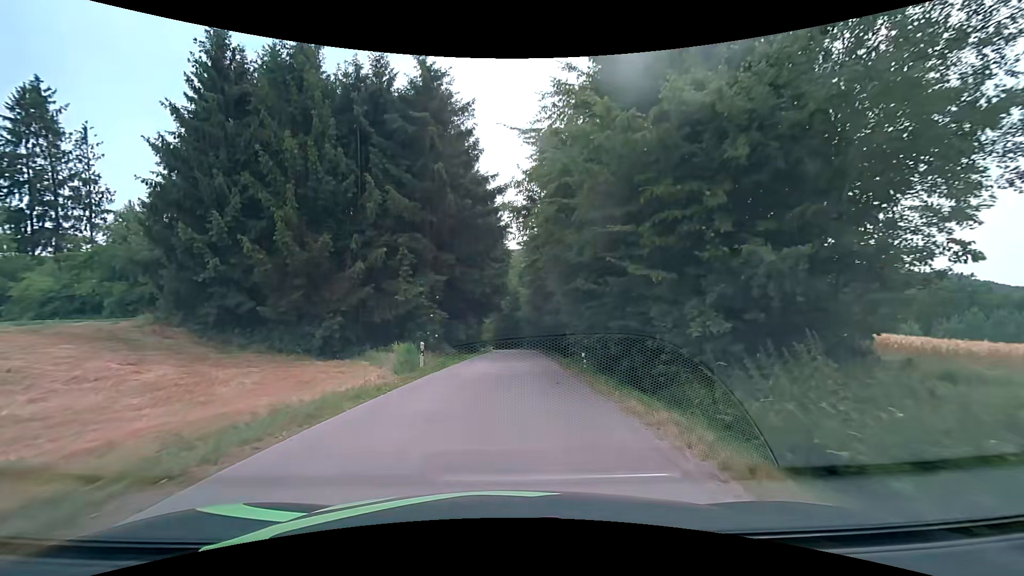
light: Day
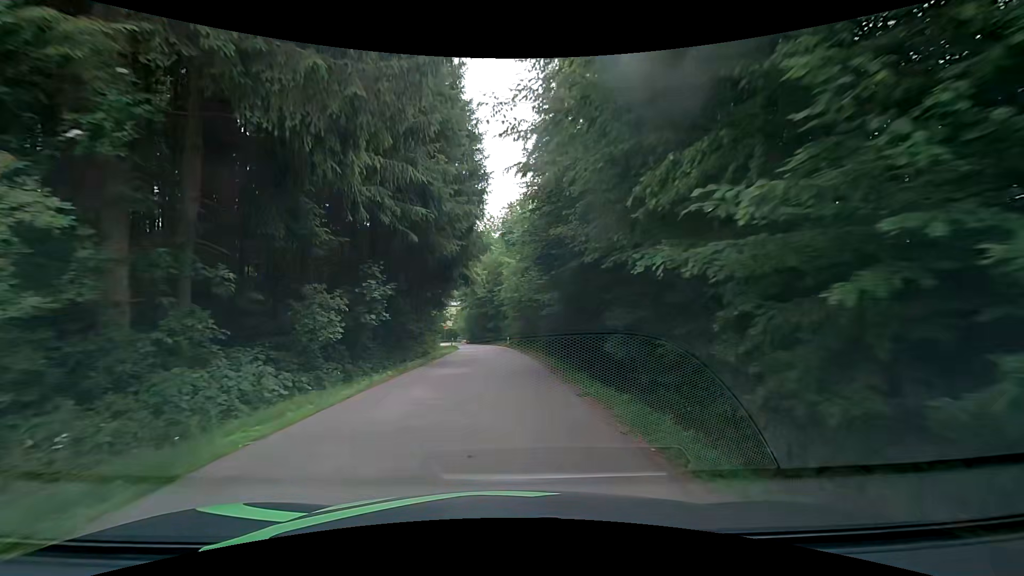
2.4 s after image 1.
(+0.5, +22.9) m; +2°
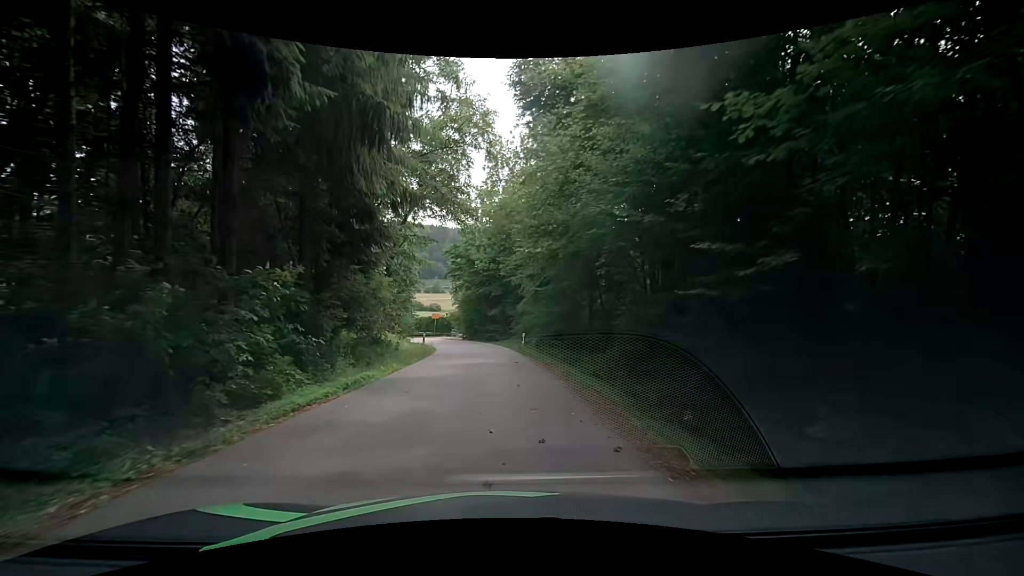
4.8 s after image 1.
(0.0, +23.1) m; -1°
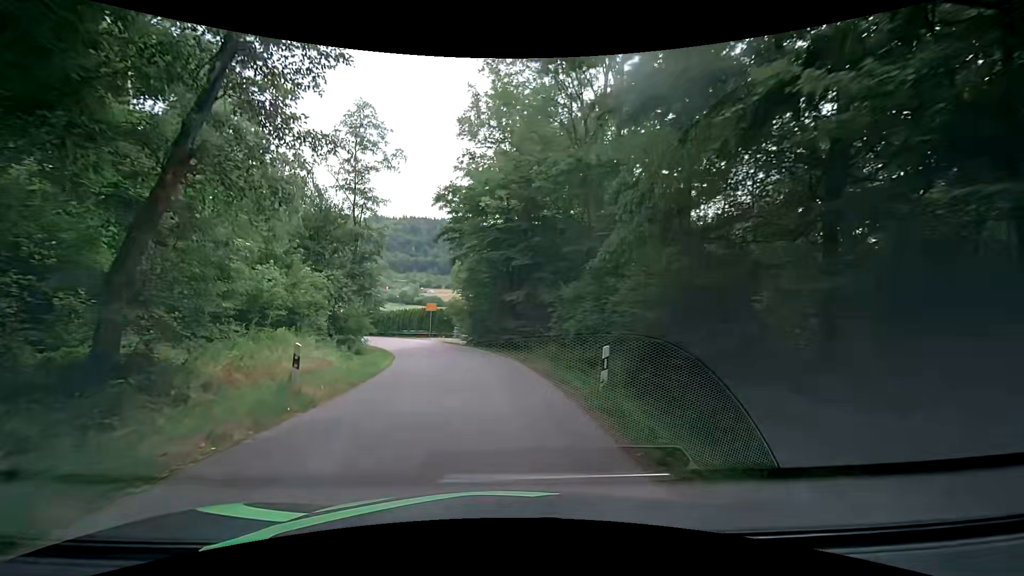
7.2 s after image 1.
(+0.1, +20.1) m; -1°
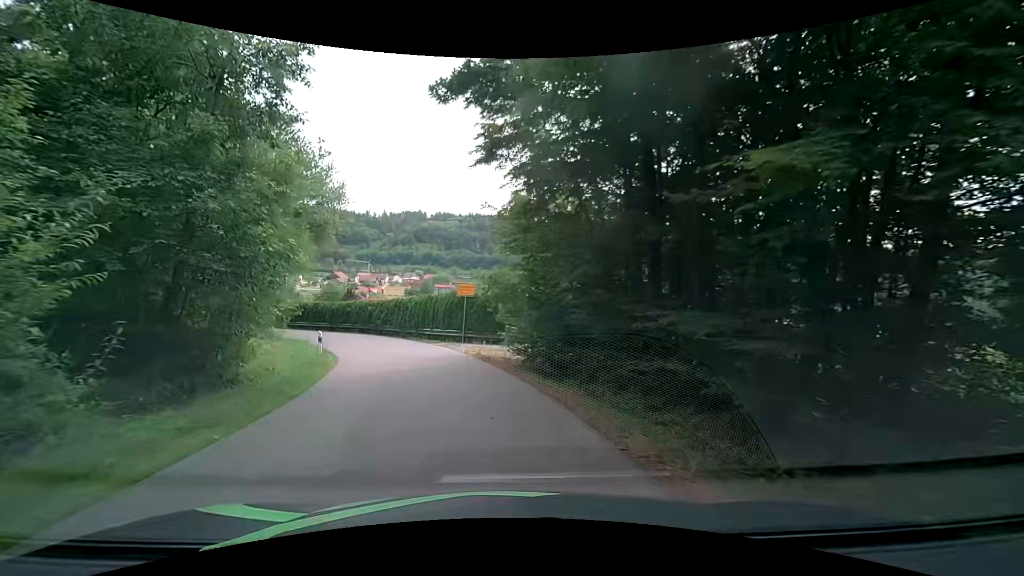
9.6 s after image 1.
(-1.2, +18.9) m; -9°
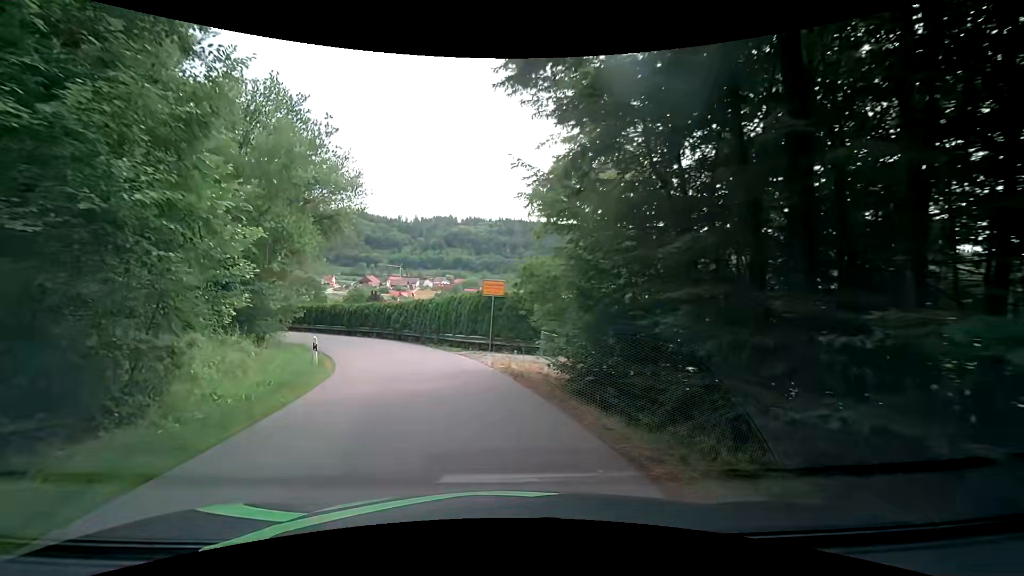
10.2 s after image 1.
(0.0, +4.2) m; -3°
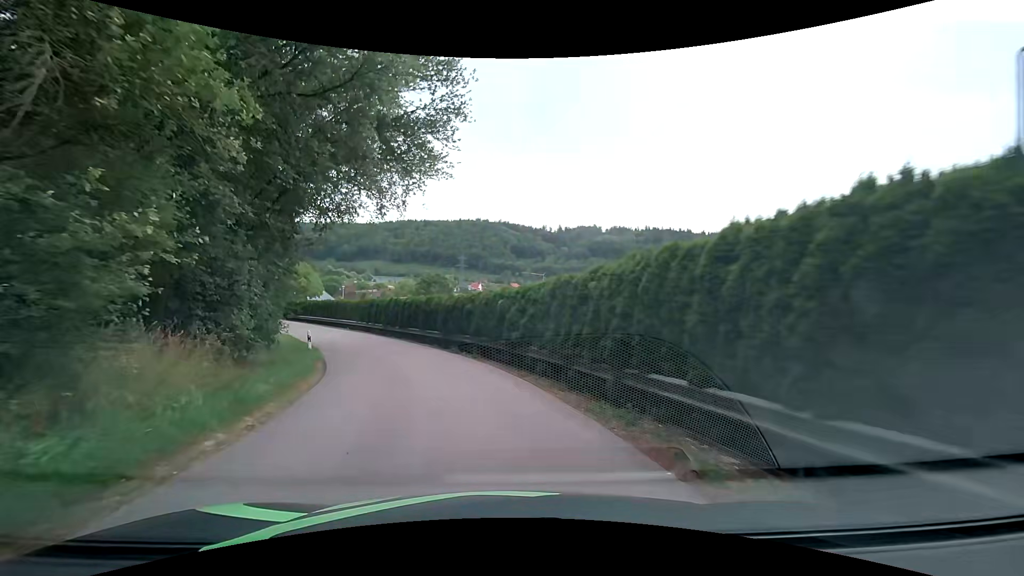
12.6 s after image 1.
(-2.2, +17.9) m; -14°
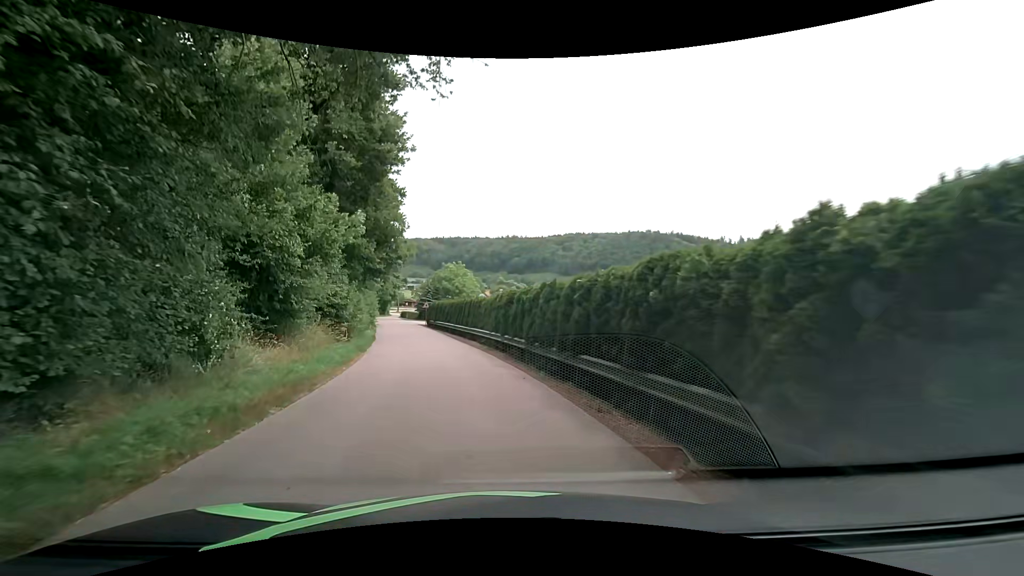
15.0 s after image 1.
(-3.5, +19.1) m; -19°
(-1, +10) (-3, +20) (-5, +29) (-8, +39) (-11, +49) (-13, +58) (-16, +68) (-19, +78) (-22, +87) (-24, +97) m
